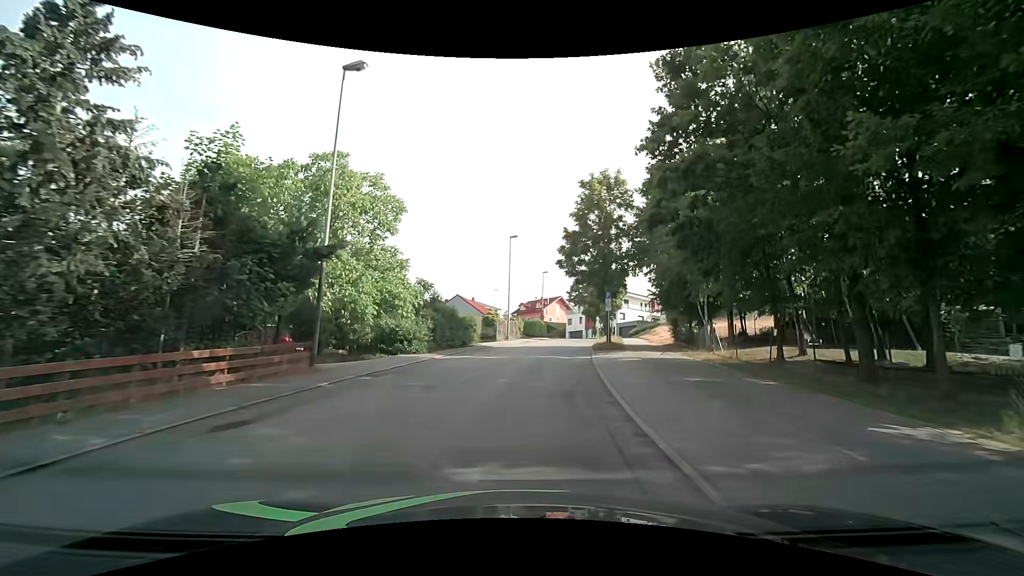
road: residential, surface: asphalt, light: Day
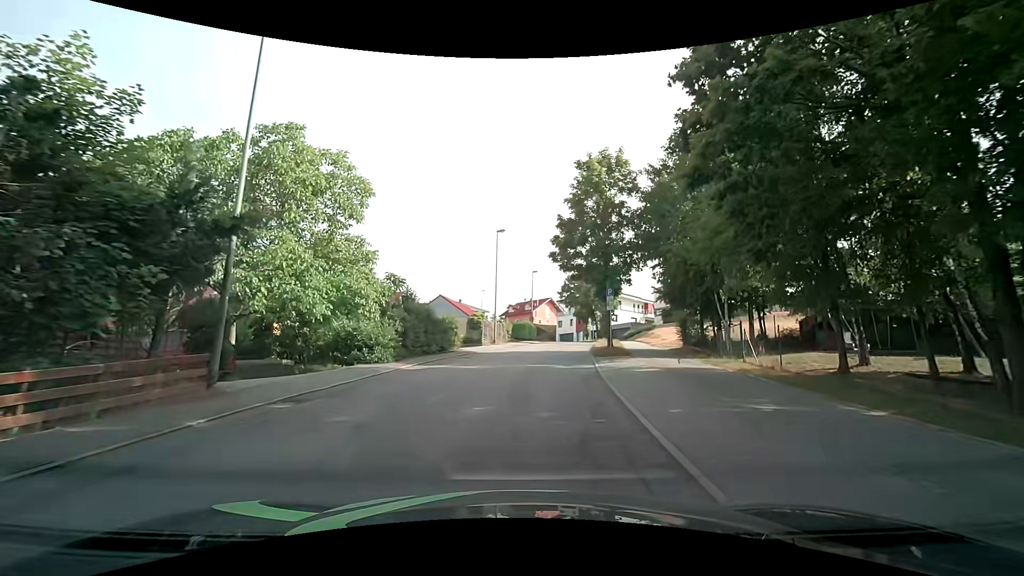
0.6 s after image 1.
(0.0, +4.1) m; +1°
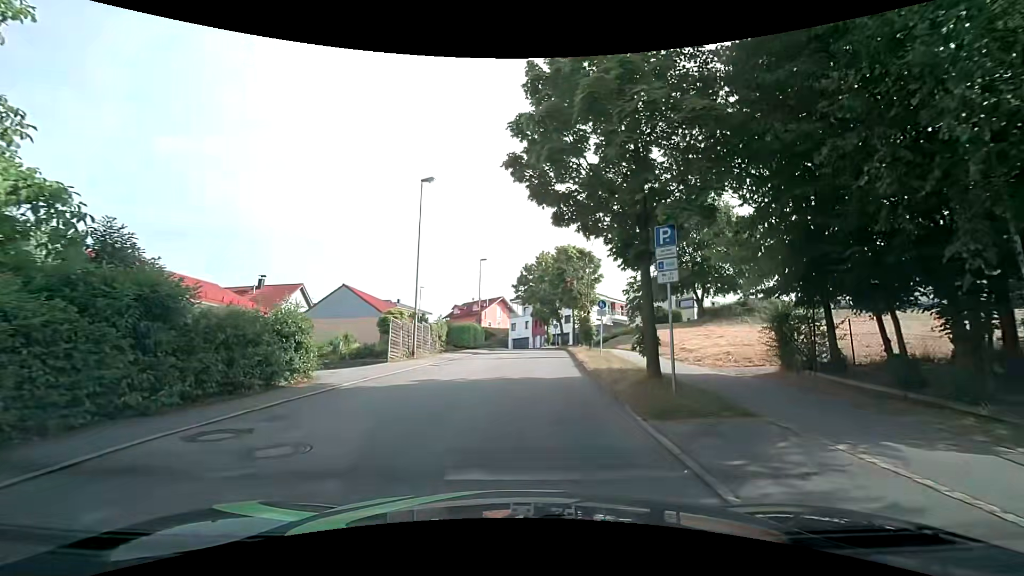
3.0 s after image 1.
(+0.7, +15.6) m; +5°
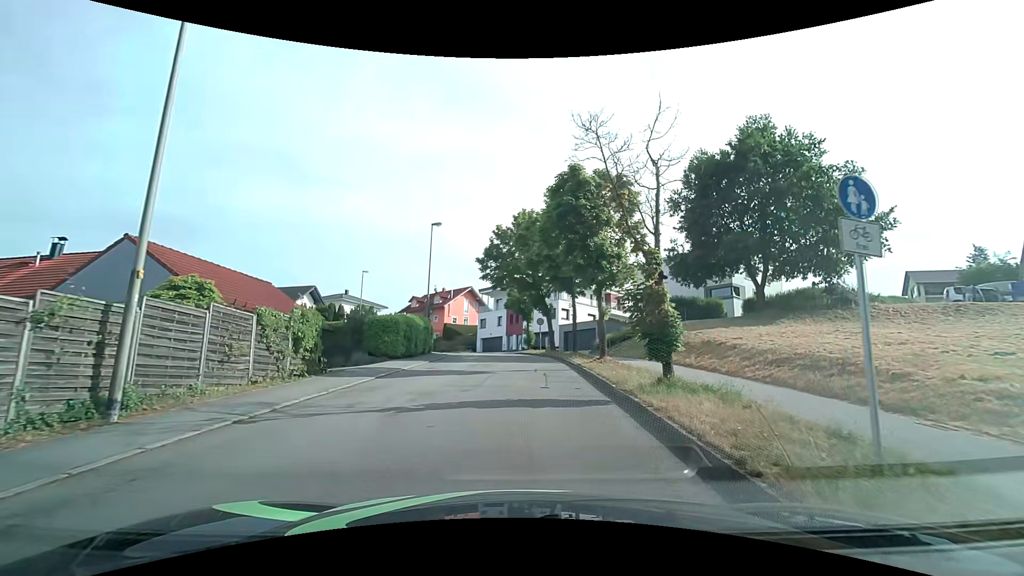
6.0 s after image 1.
(+0.5, +17.9) m; +3°
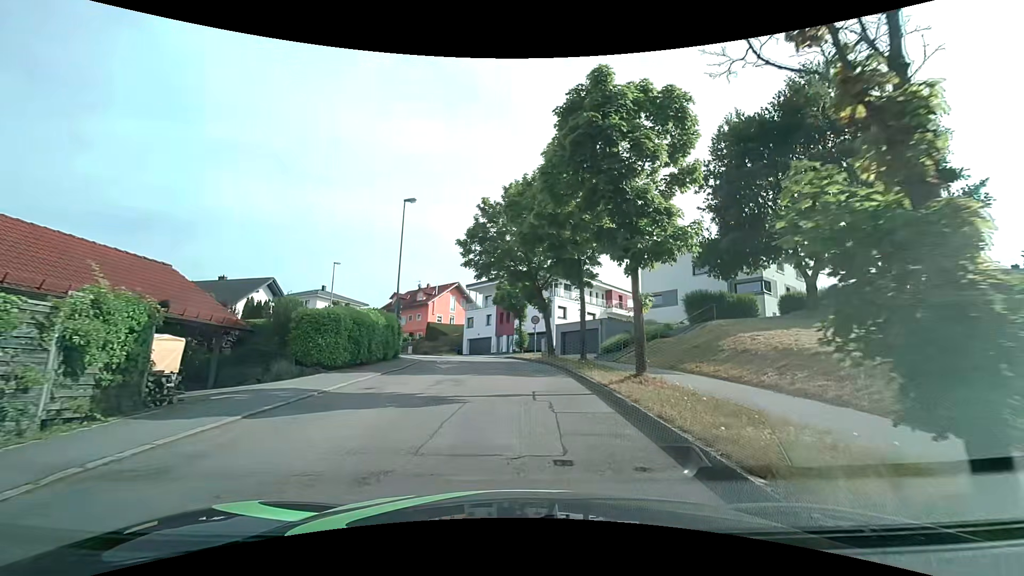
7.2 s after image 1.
(+0.1, +7.0) m; +1°
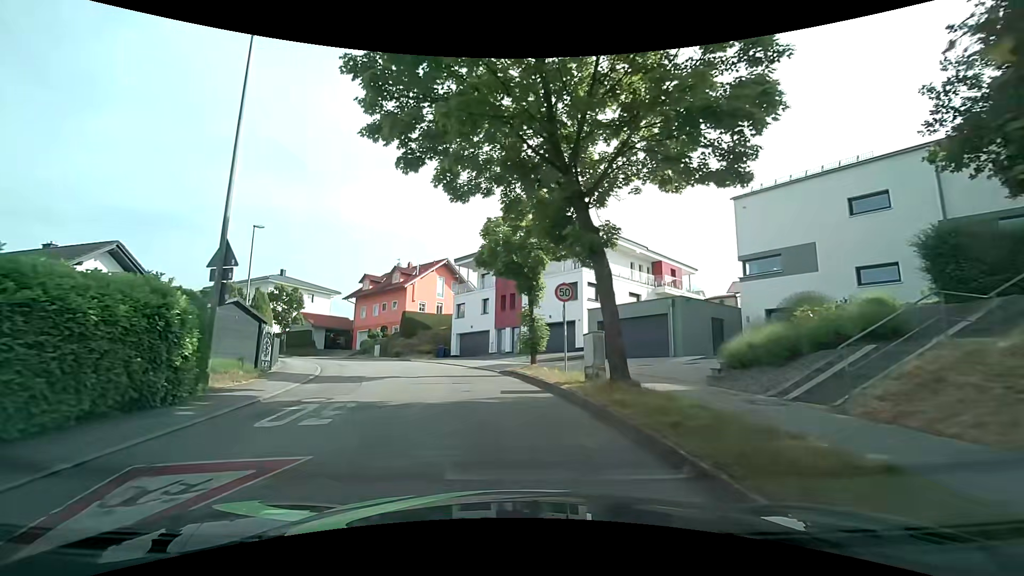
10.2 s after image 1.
(+0.3, +18.7) m; 0°
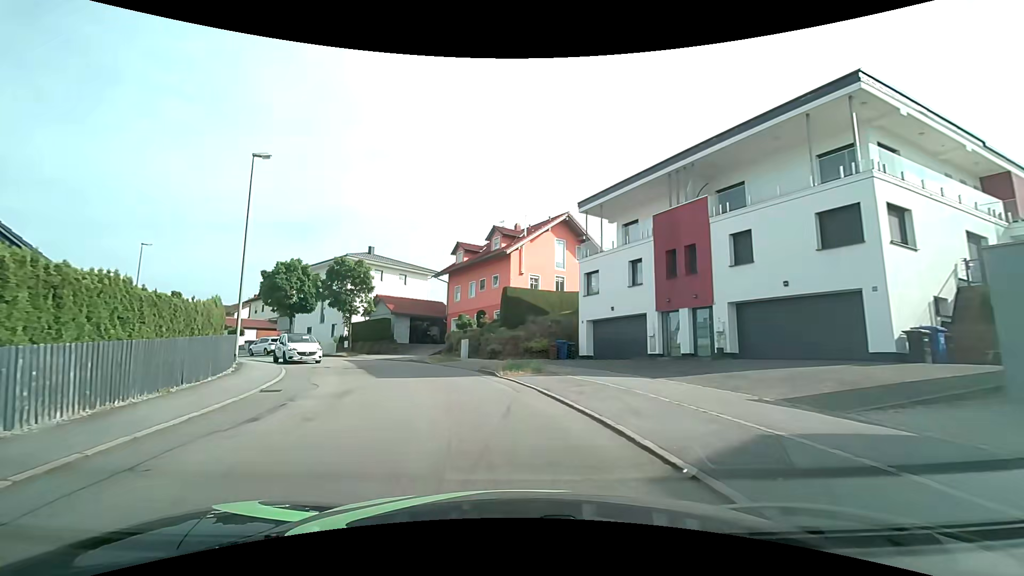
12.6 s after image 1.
(-1.9, +18.1) m; -15°
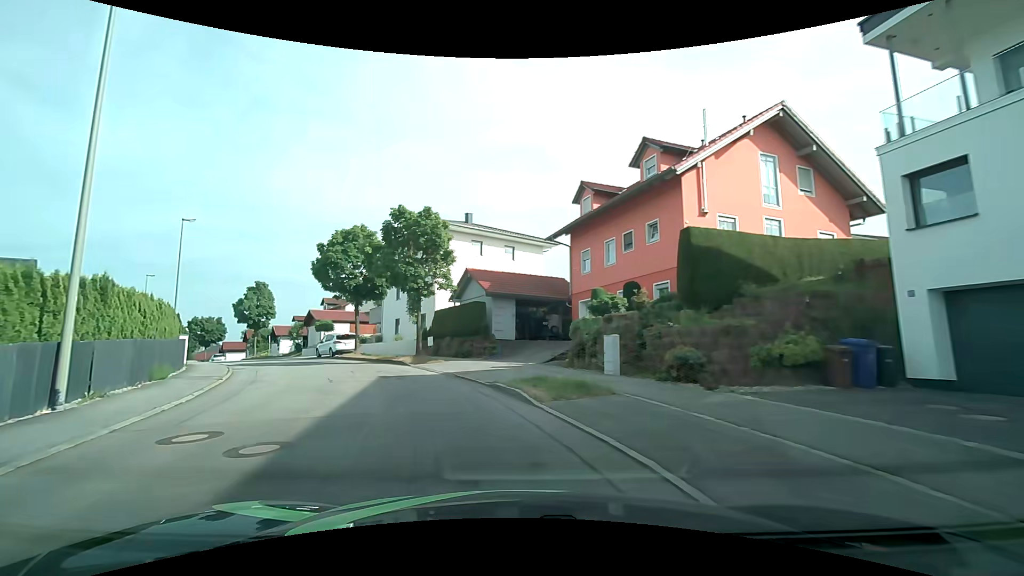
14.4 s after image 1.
(-1.6, +15.7) m; -13°
(-1, +10) (-5, +19) (-11, +28) (-17, +36) (-23, +43) (-30, +51) (-36, +58) (-43, +66) (-50, +73) (-56, +81) m
